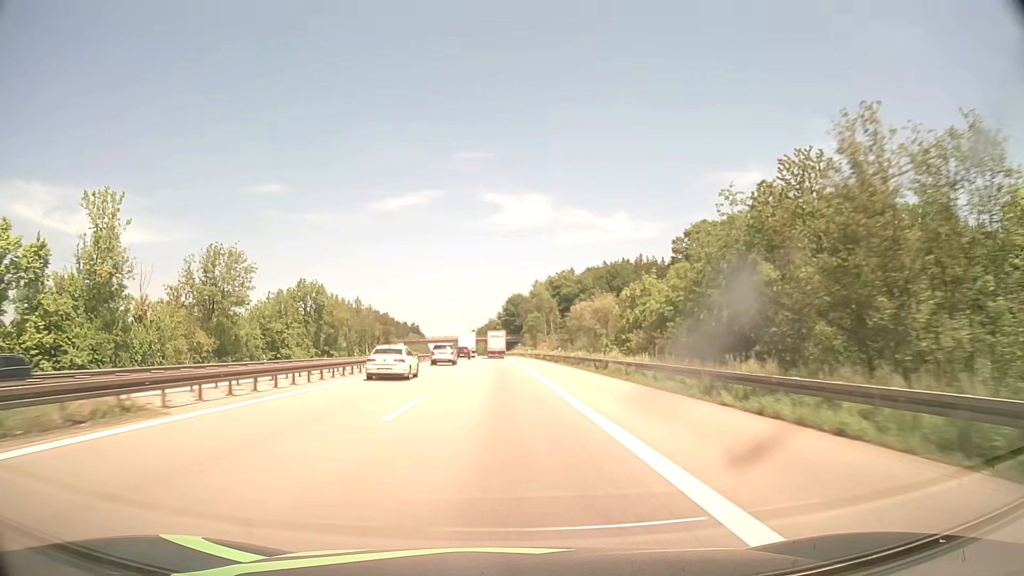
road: motorway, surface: asphalt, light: Day
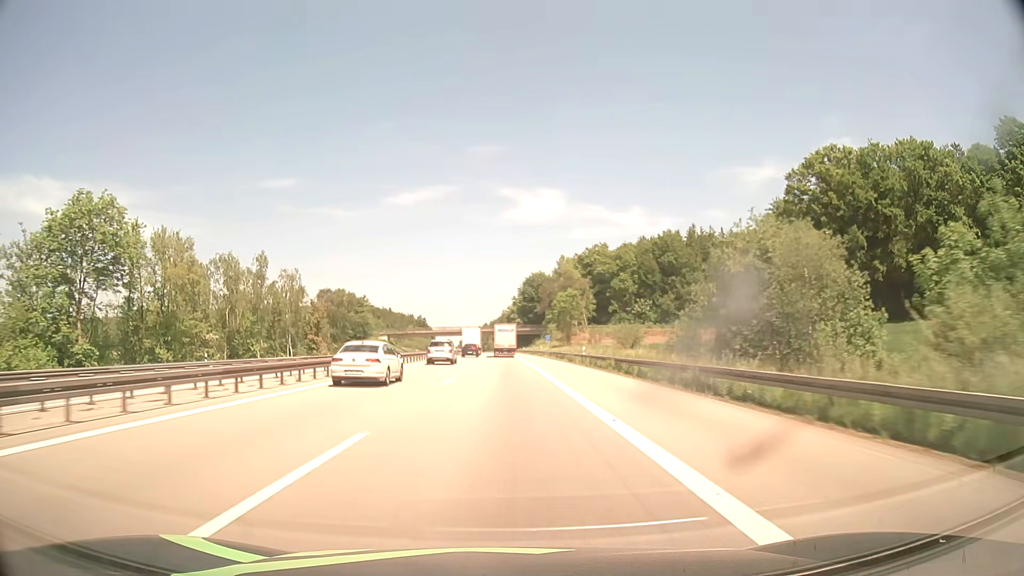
(-0.9, +62.3) m; -1°
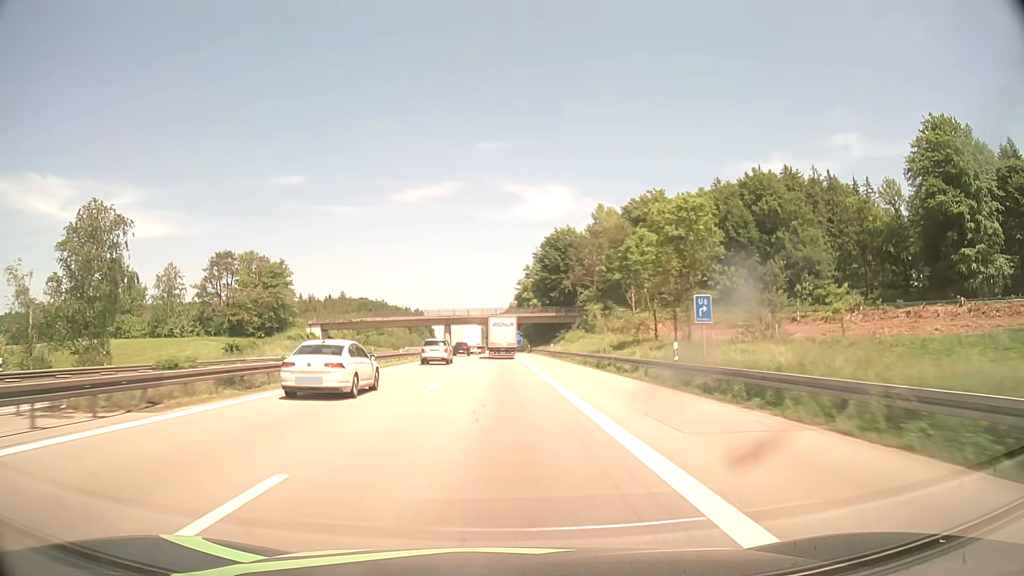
(-0.2, +74.9) m; -1°
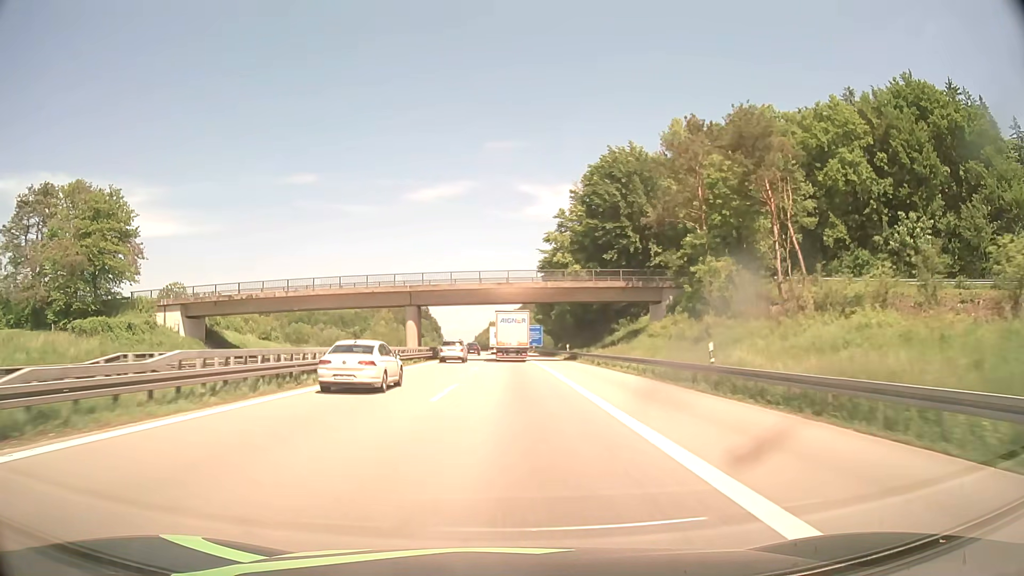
(-0.7, +56.0) m; -1°
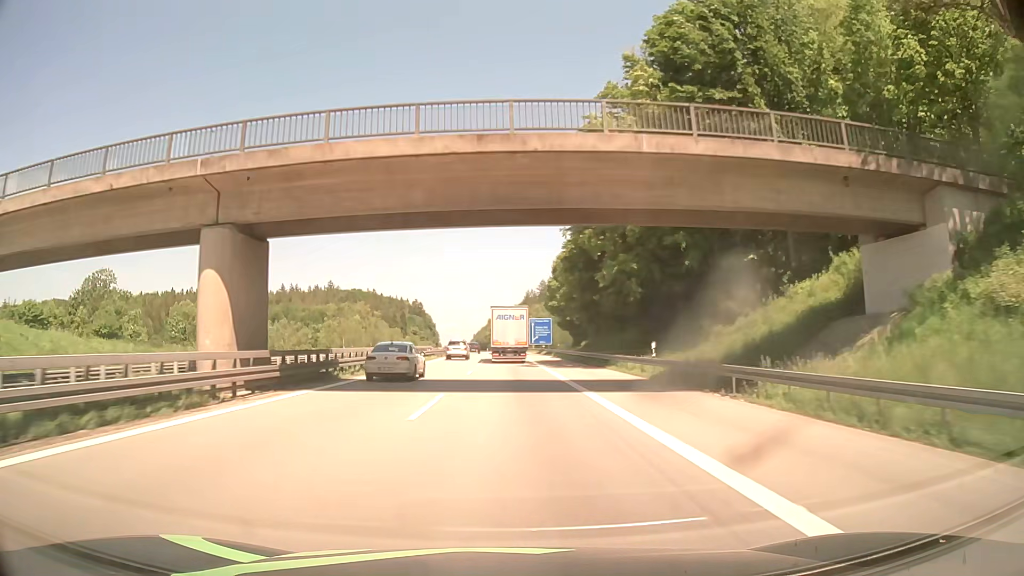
(0.0, +39.9) m; 0°
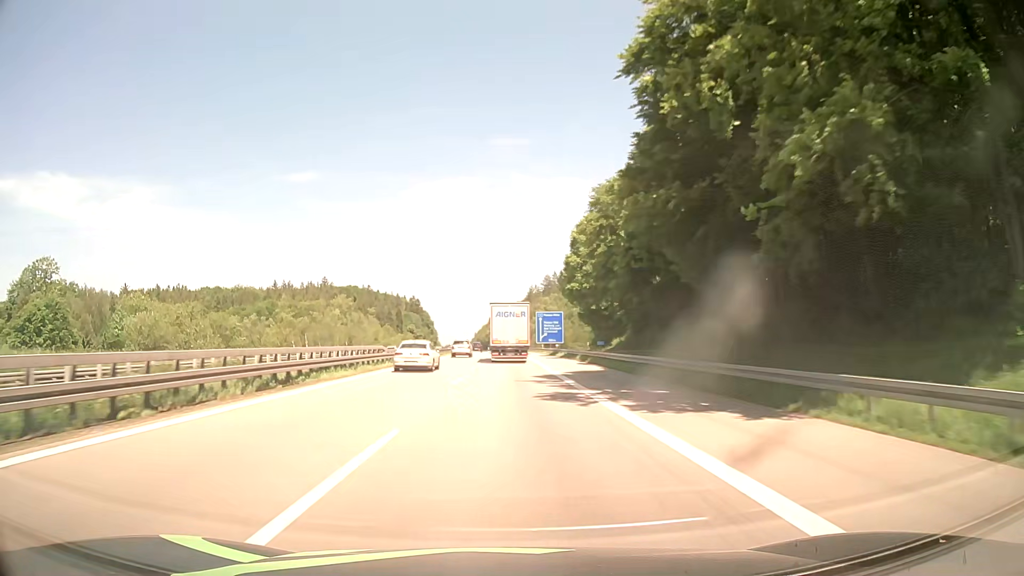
(-0.1, +25.7) m; 0°
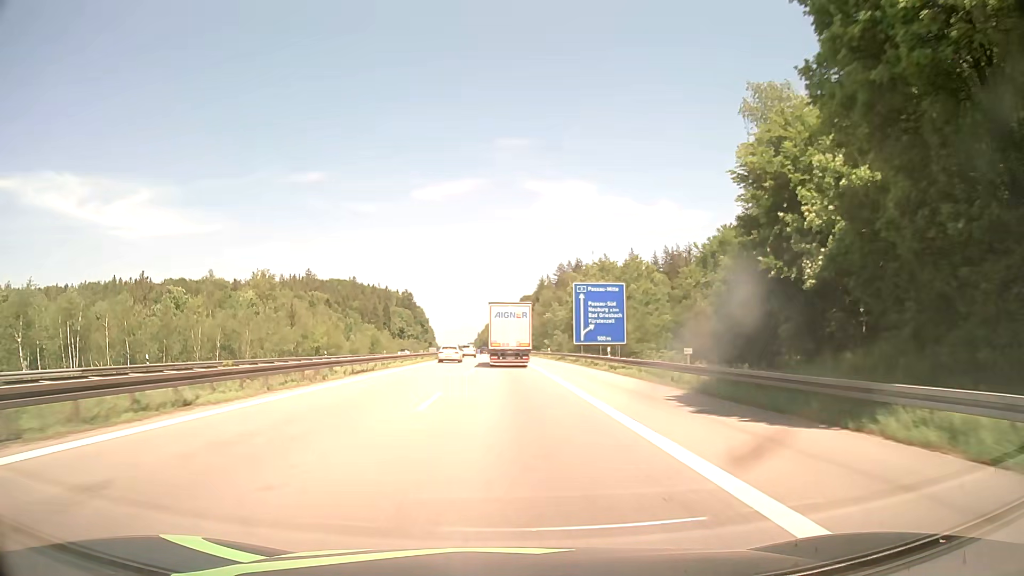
(-0.2, +62.1) m; -1°
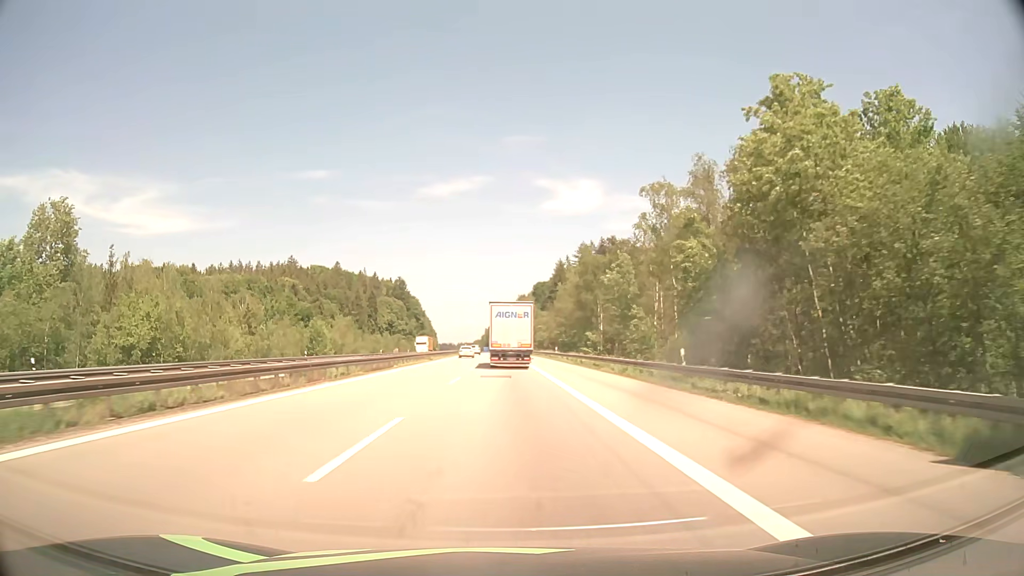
(-0.2, +61.0) m; -1°
(0, +10) (0, +20) (0, +30) (0, +40) (0, +50) (0, +60) (-1, +70) (-1, +80) (-1, +90) (-1, +100) m
